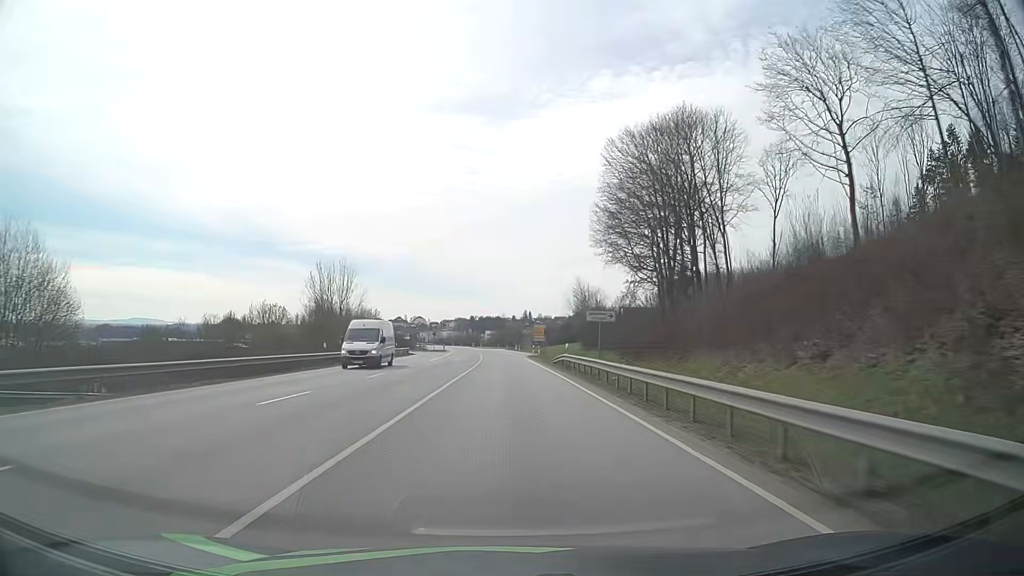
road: primary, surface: asphalt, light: Day
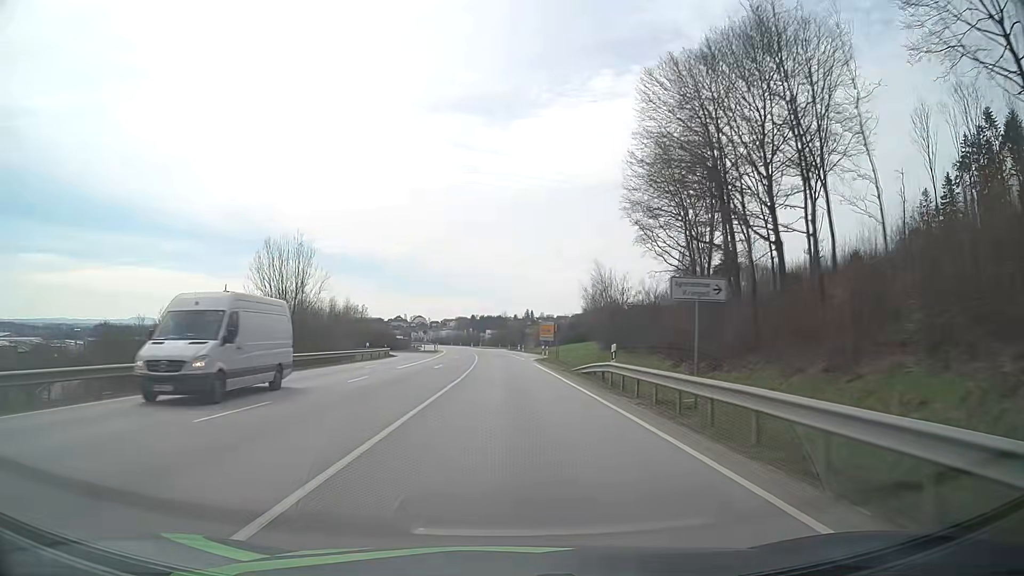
(0.0, +15.1) m; 0°
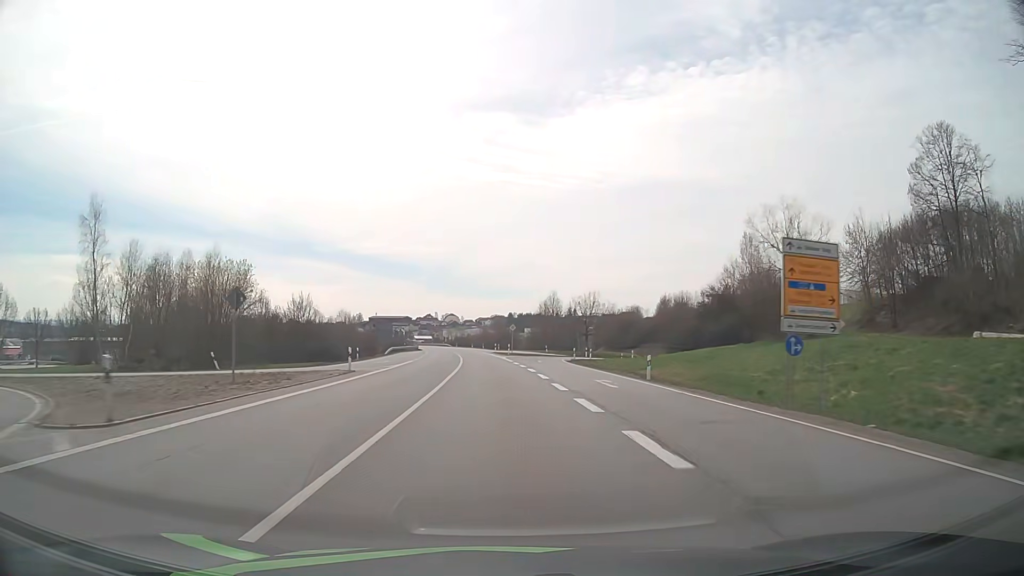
(-1.8, +75.8) m; -3°
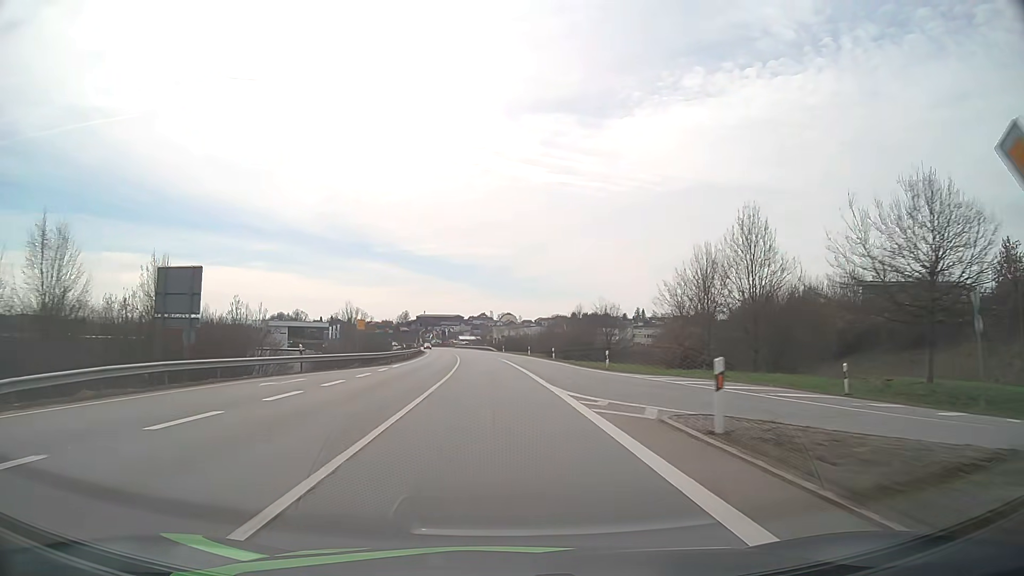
(-3.7, +75.7) m; -5°
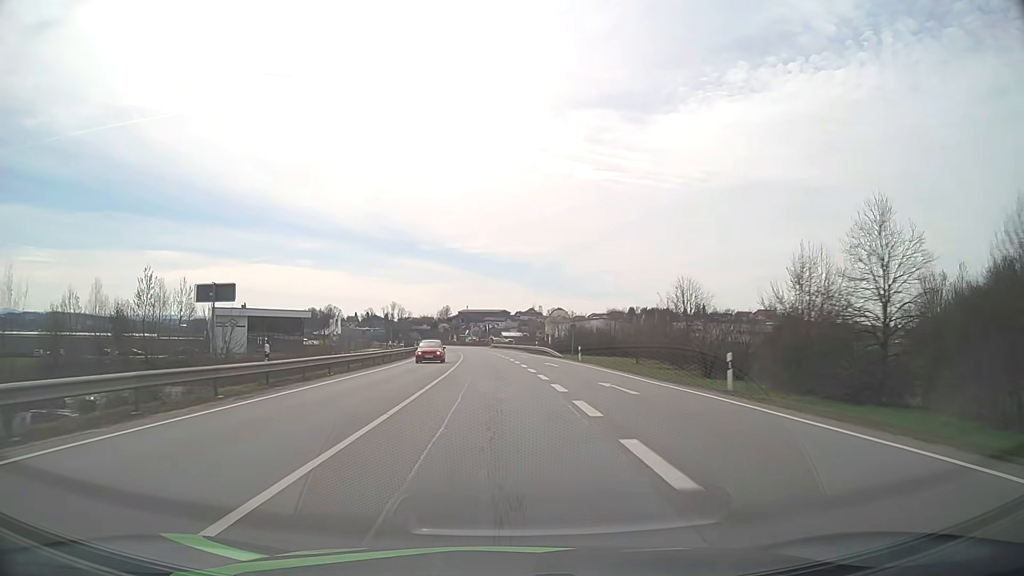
(-2.2, +60.5) m; -4°
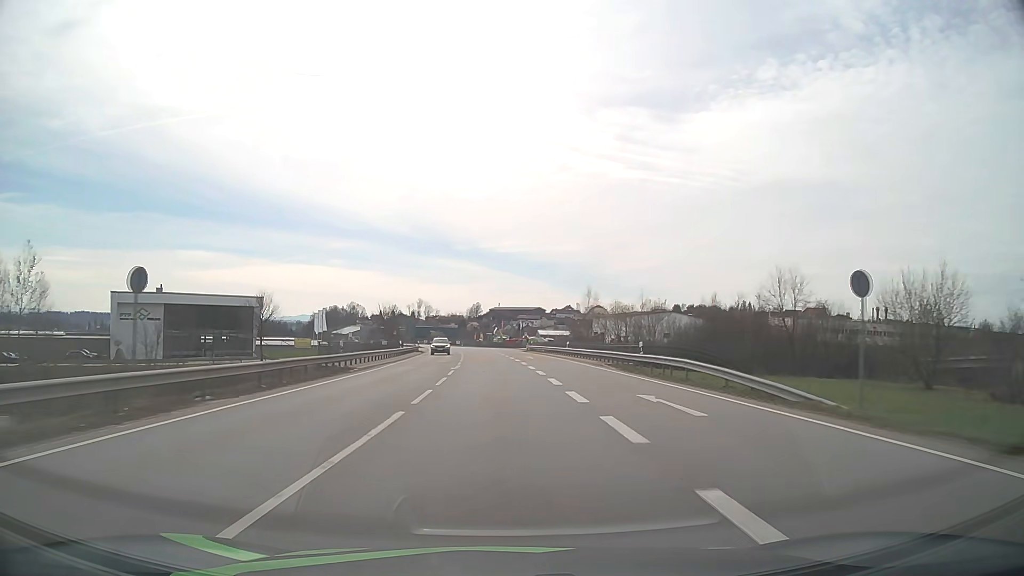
(-1.2, +45.2) m; -3°
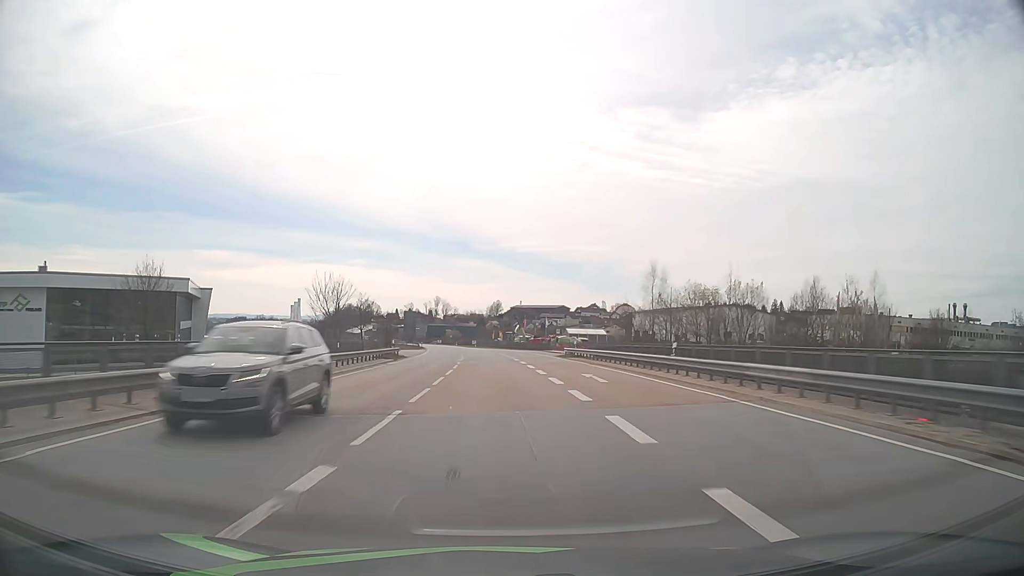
(-0.5, +30.0) m; -2°
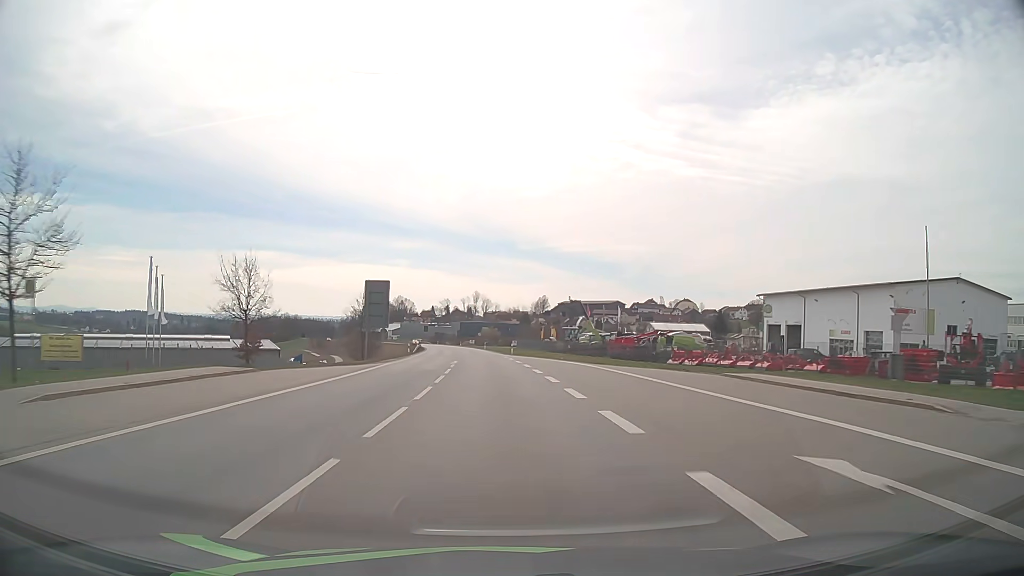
(-1.9, +59.2) m; -4°
(0, +10) (0, +20) (0, +30) (-1, +40) (-1, +50) (-2, +60) (-3, +70) (-4, +80) (-4, +90) (-6, +100) m
